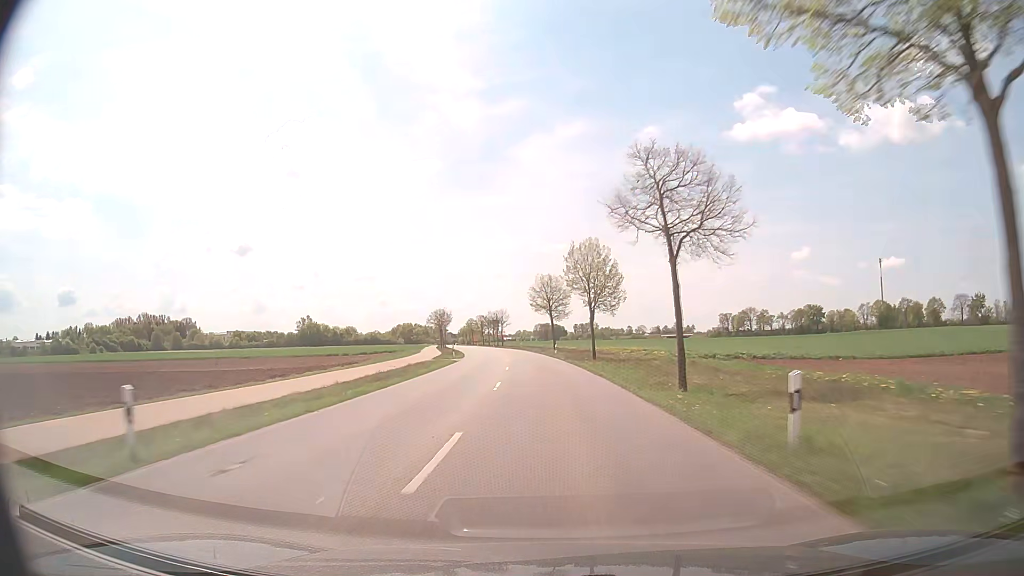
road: tertiary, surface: asphalt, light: Day
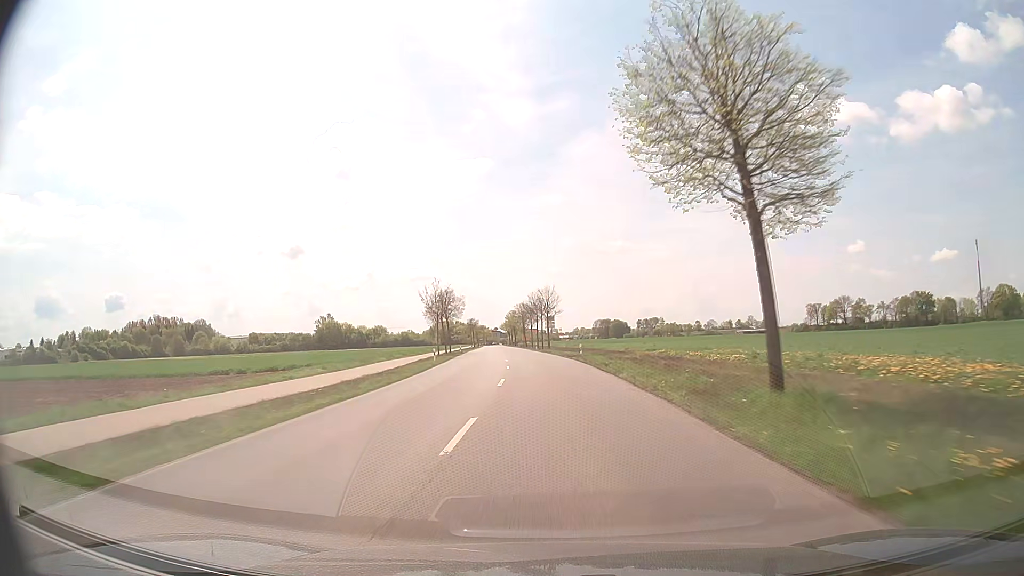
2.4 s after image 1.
(-2.4, +57.9) m; -5°
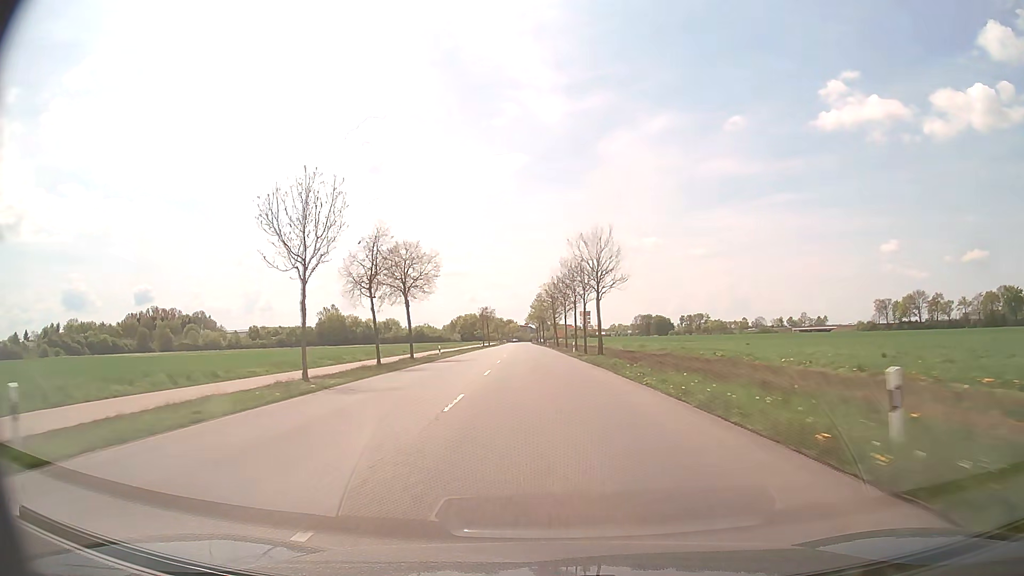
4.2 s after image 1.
(-1.1, +43.6) m; -3°
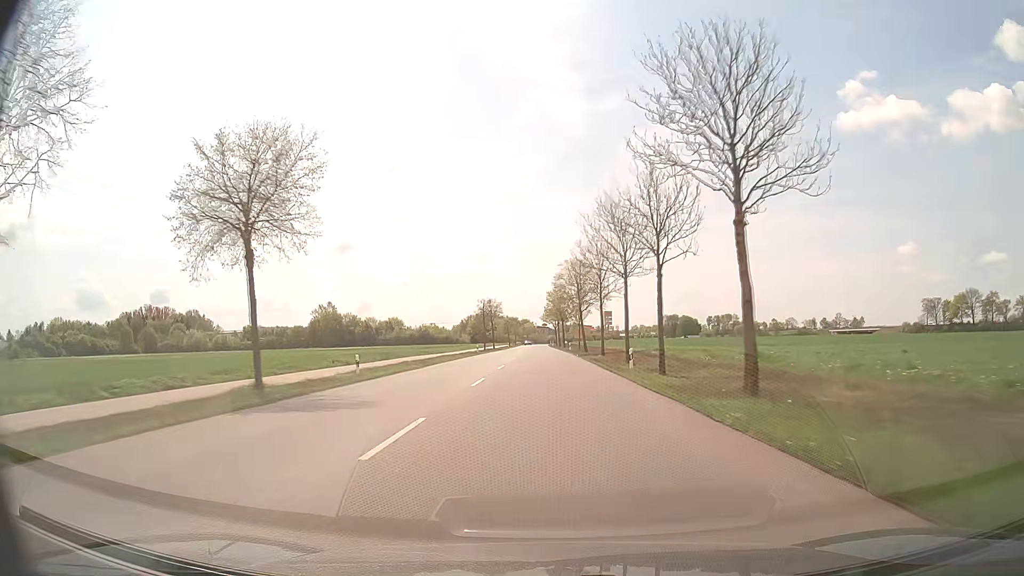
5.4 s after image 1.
(-0.5, +29.2) m; -2°
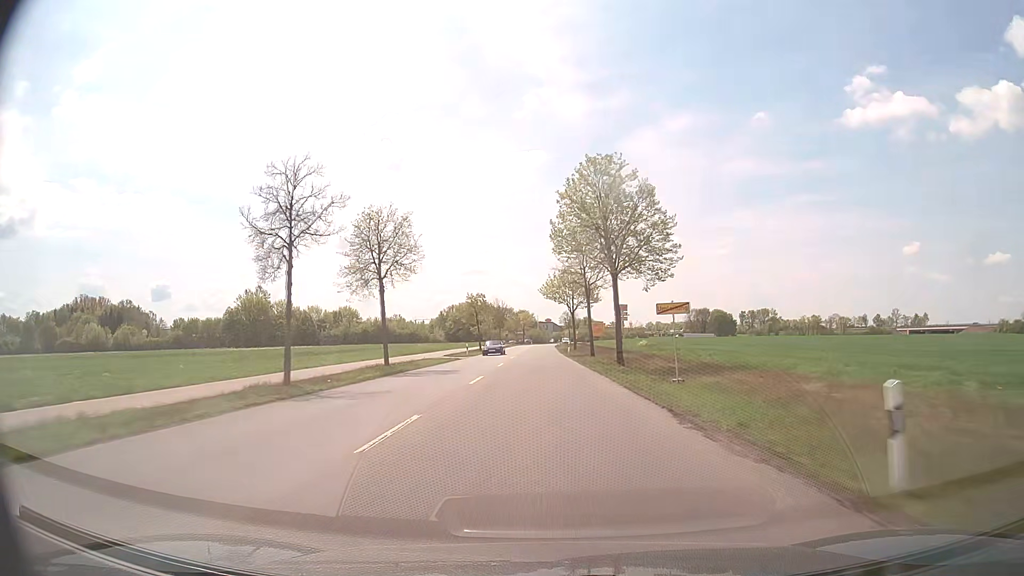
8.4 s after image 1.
(-0.5, +71.8) m; 0°
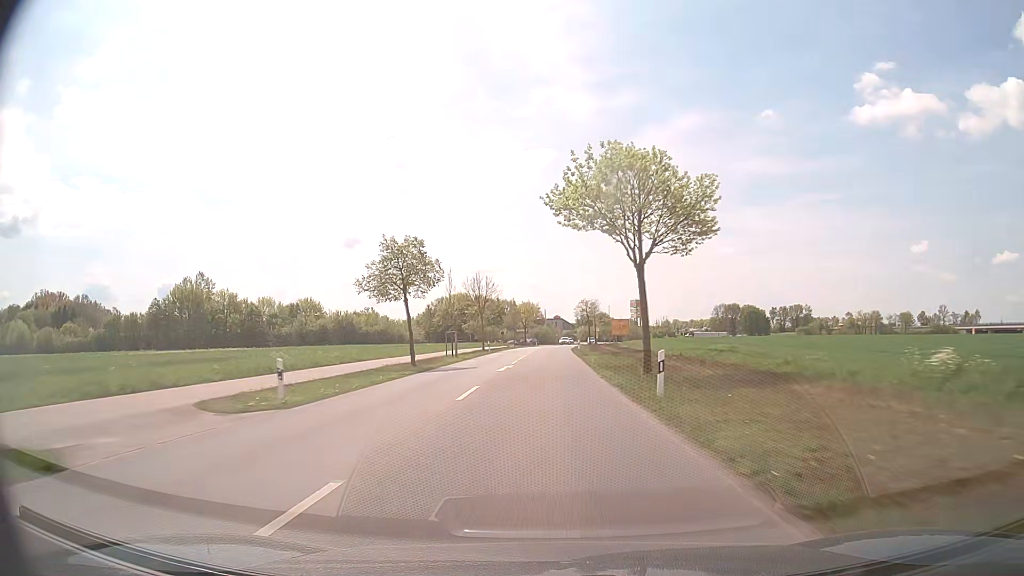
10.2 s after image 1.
(-0.5, +41.4) m; -1°
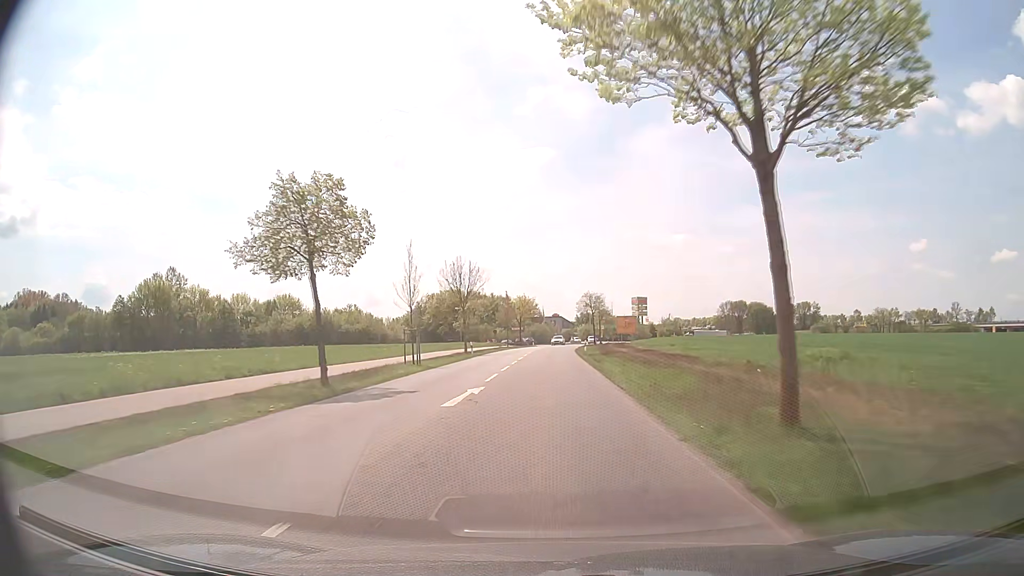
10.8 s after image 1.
(0.0, +13.3) m; 0°
(0, +10) (0, +20) (0, +30) (0, +40) (+1, +50) (+1, +60) (+2, +70) (+2, +80) (+3, +90) (+4, +100) m
